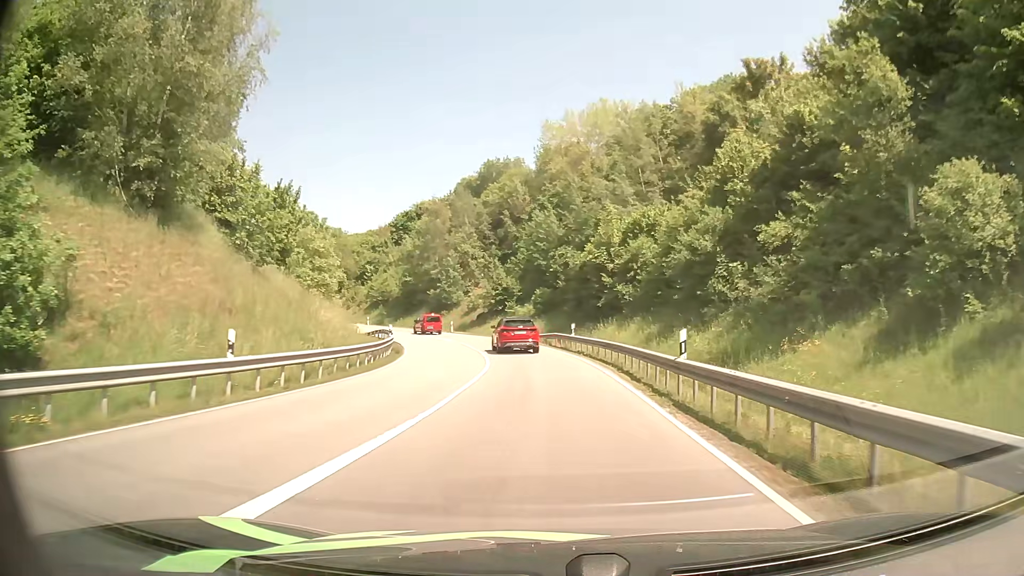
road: primary_link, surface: asphalt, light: Day
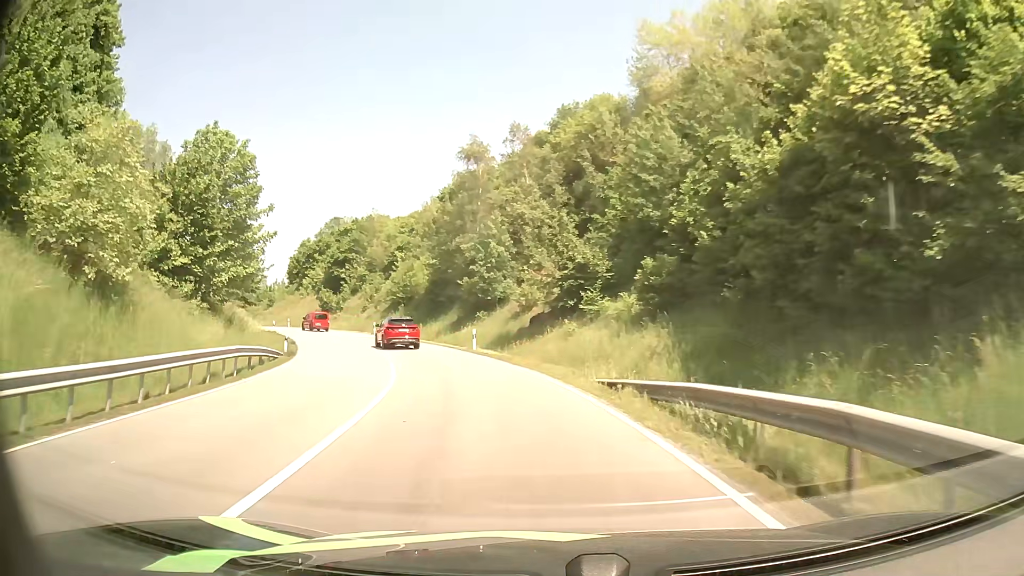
(-1.0, +32.3) m; -7°
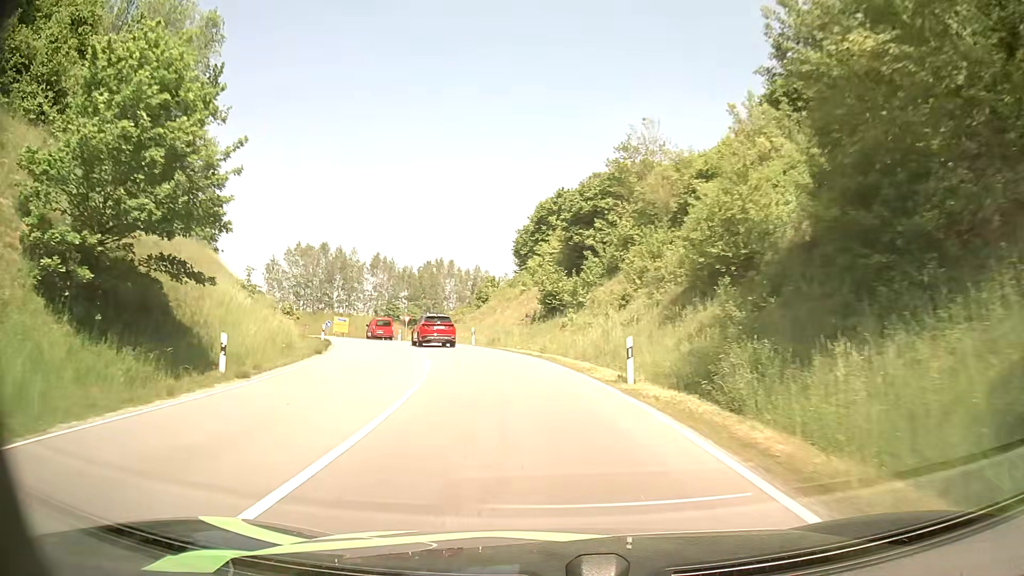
(-9.6, +41.9) m; -25°
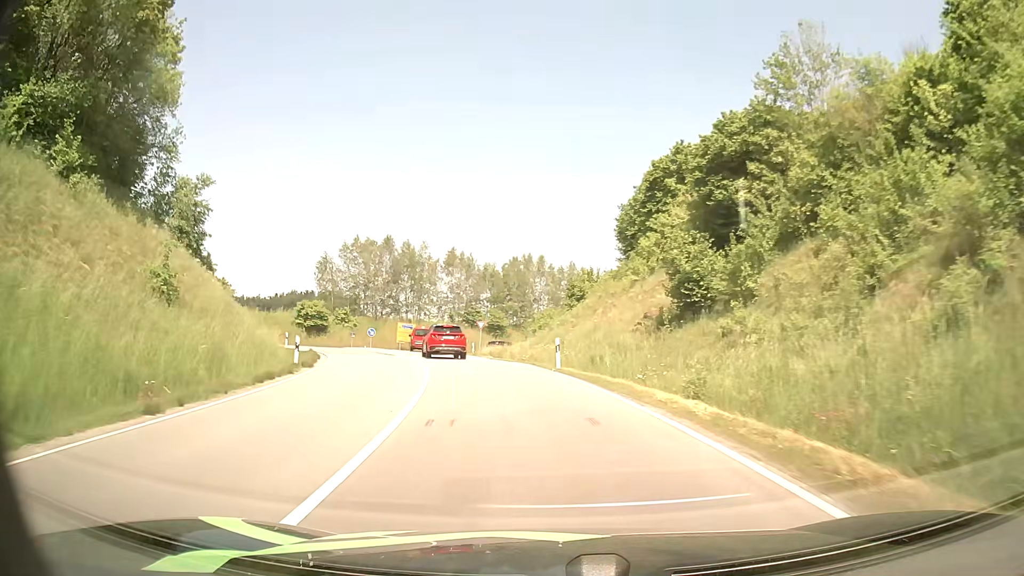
(-1.2, +16.4) m; -8°
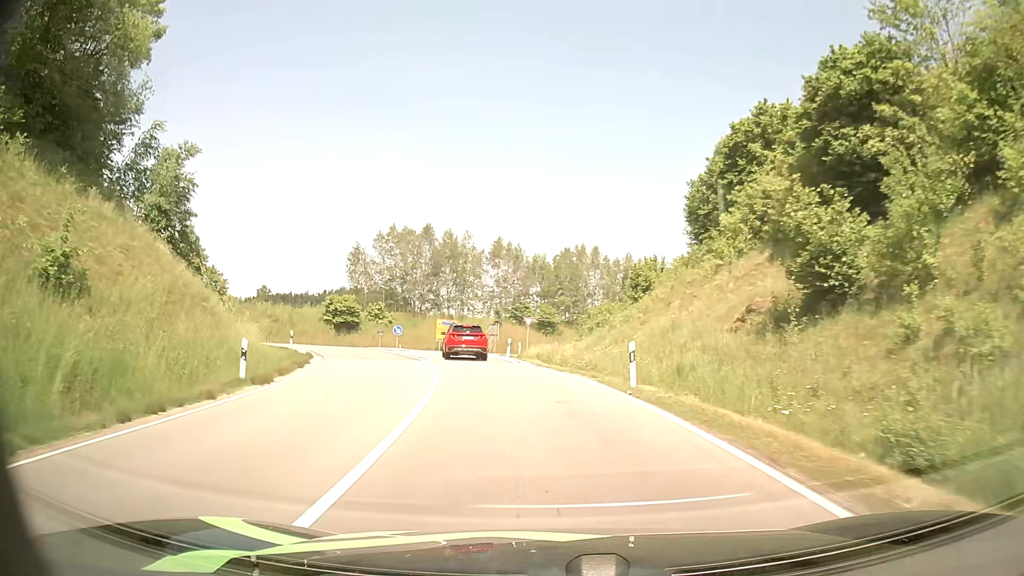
(-0.3, +7.6) m; -5°
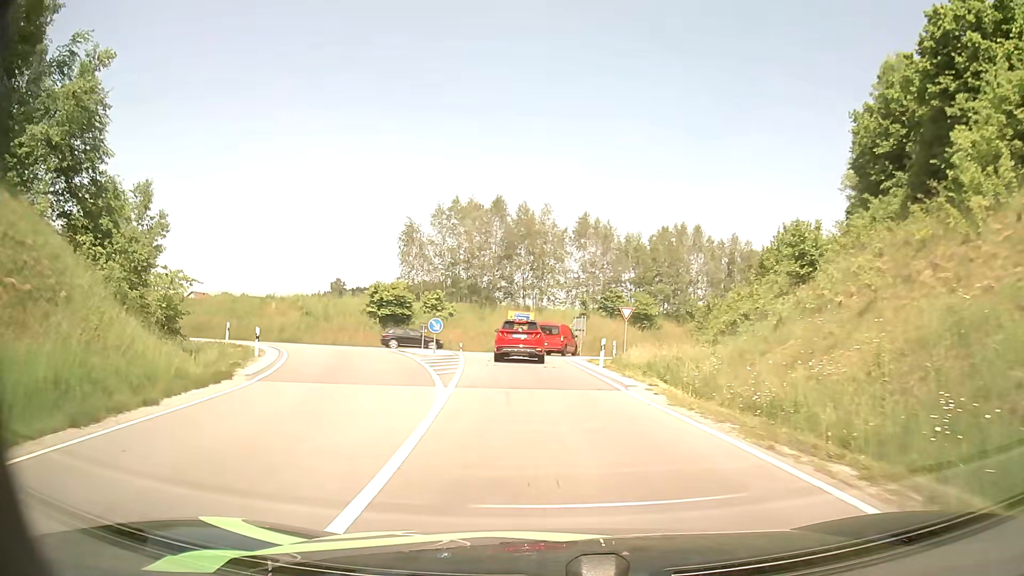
(-0.8, +13.9) m; -7°
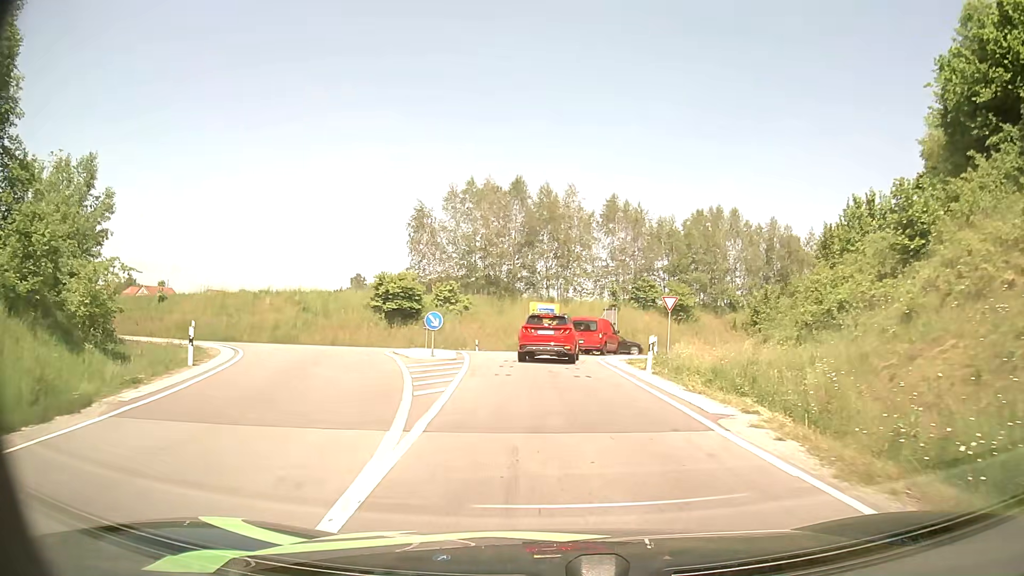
(-0.1, +6.2) m; -2°
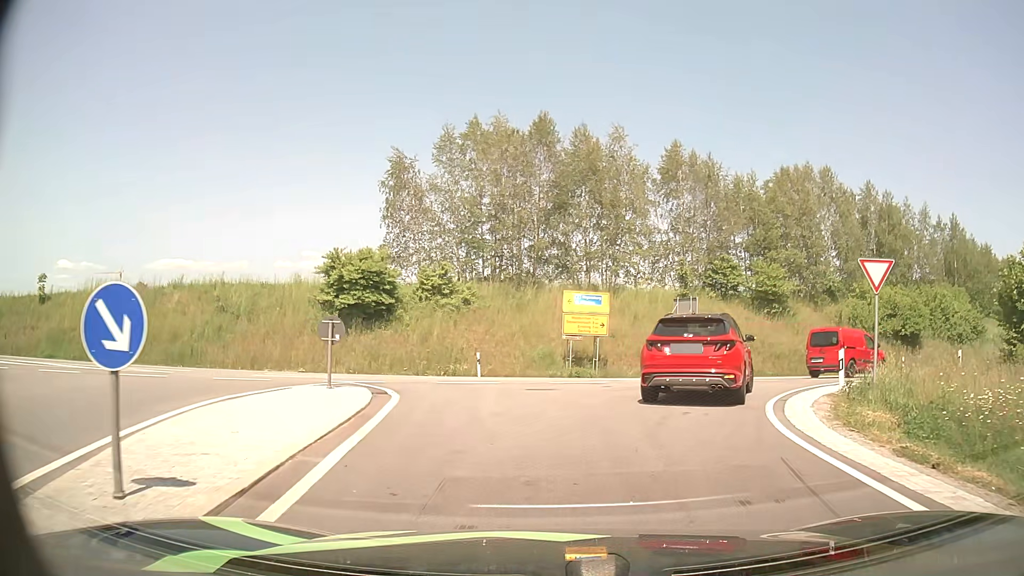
(-0.6, +18.1) m; -3°
(+1, +10) (+5, +19) (+13, +25) (+22, +30) (+31, +35) (+40, +39) (+48, +44) (+57, +50) (+65, +56) (+73, +62) m
